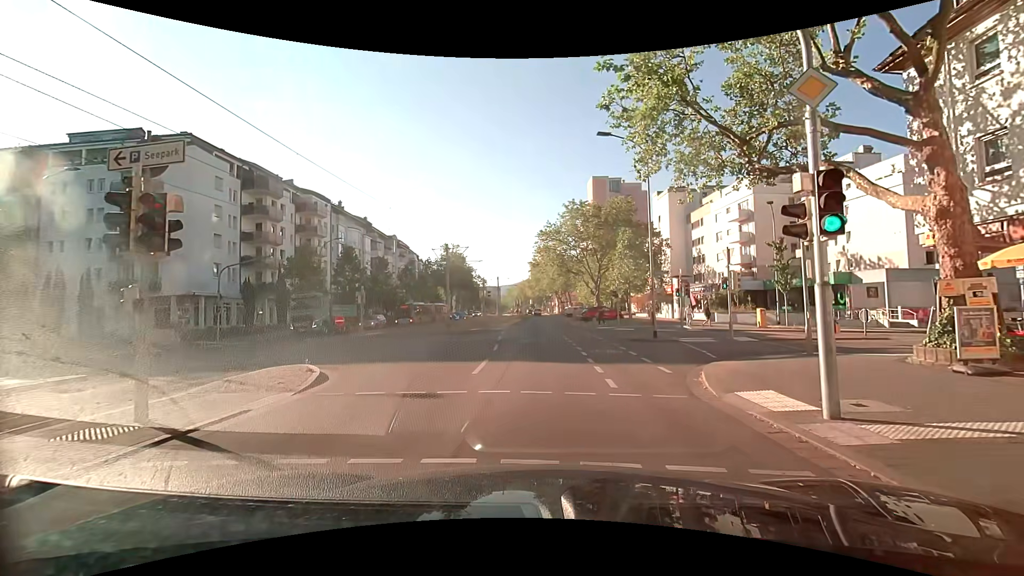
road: tertiary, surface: asphalt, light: Day
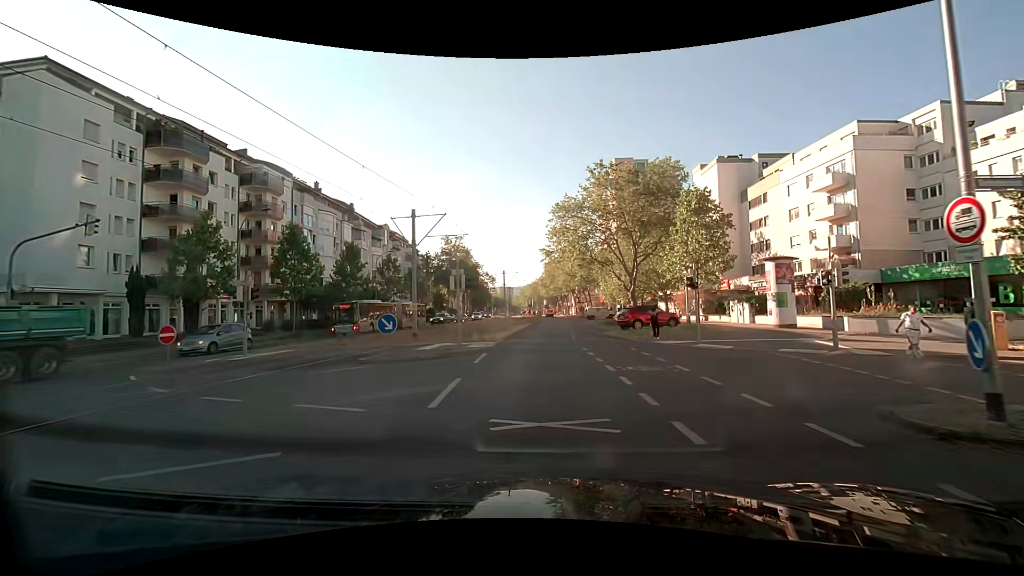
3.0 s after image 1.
(-0.5, +16.2) m; -2°
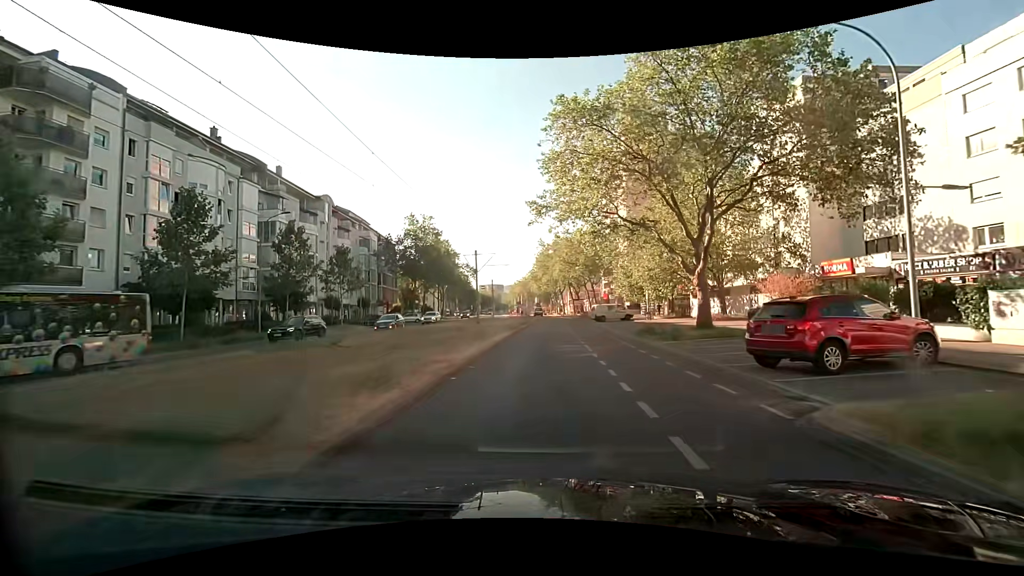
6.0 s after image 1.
(-0.1, +23.0) m; +1°
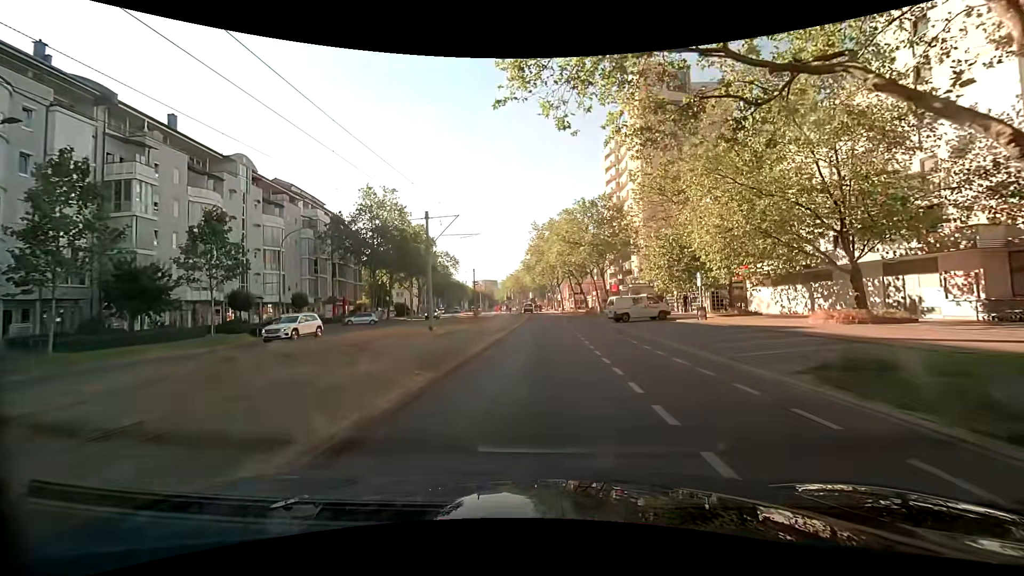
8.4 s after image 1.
(+0.1, +18.7) m; 0°
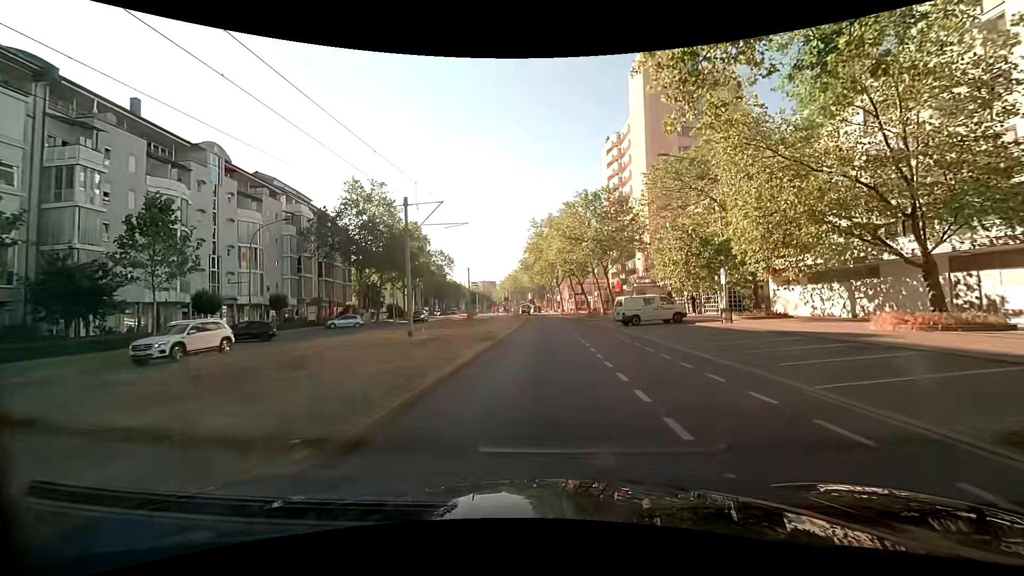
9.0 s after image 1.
(0.0, +4.5) m; +1°
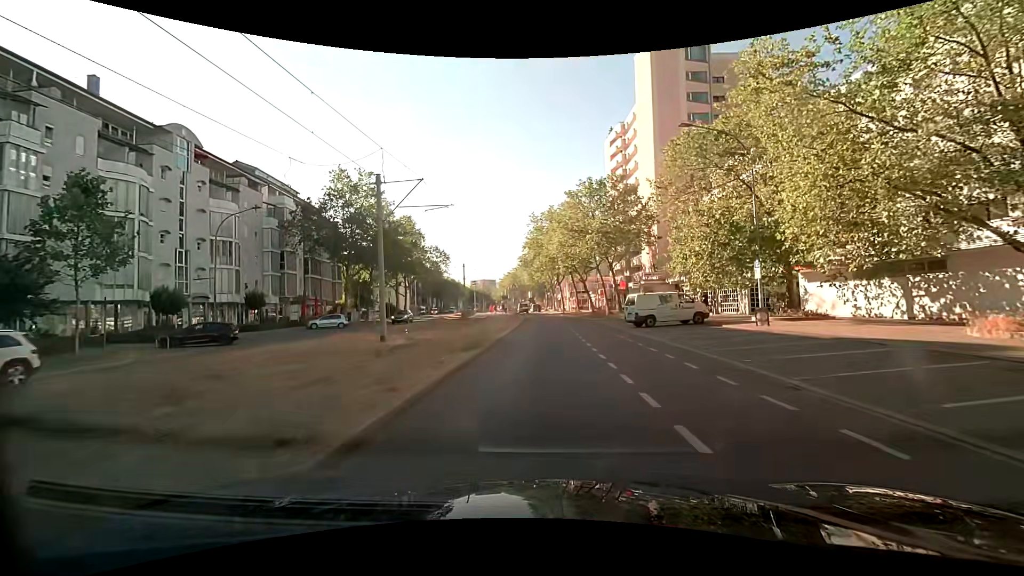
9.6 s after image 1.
(0.0, +4.5) m; 0°
